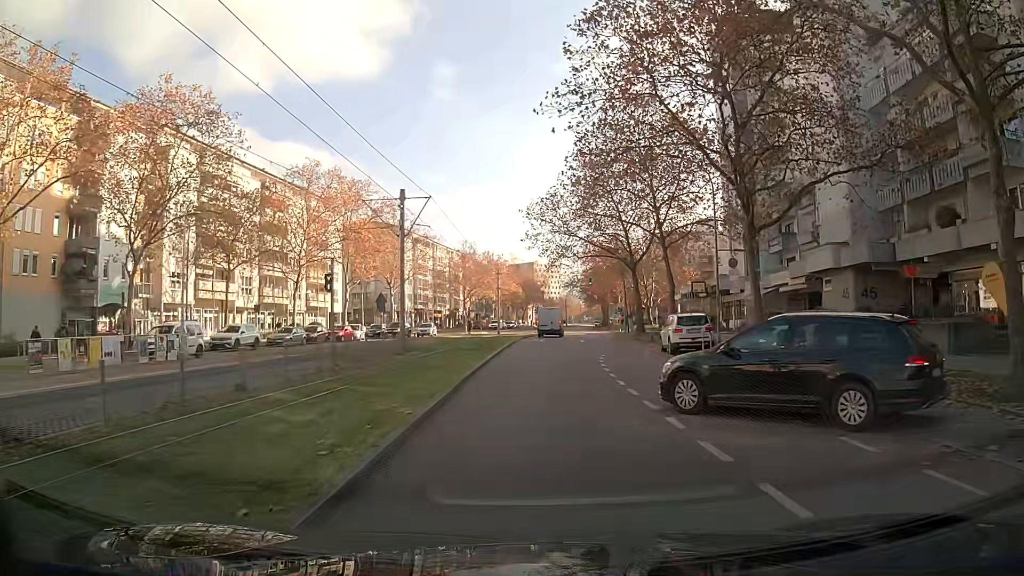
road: tertiary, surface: asphalt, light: Day
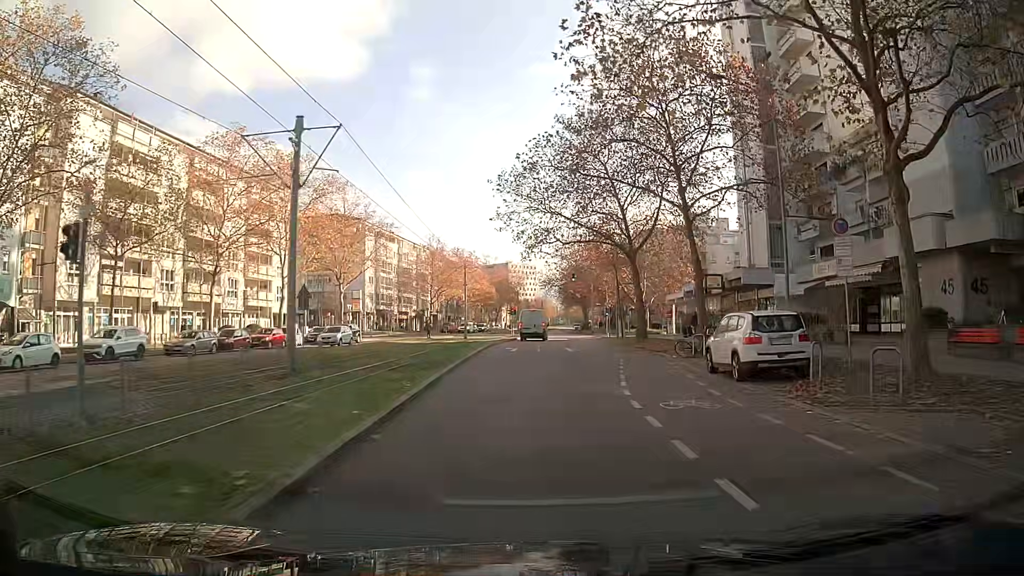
(+0.1, +12.0) m; +2°
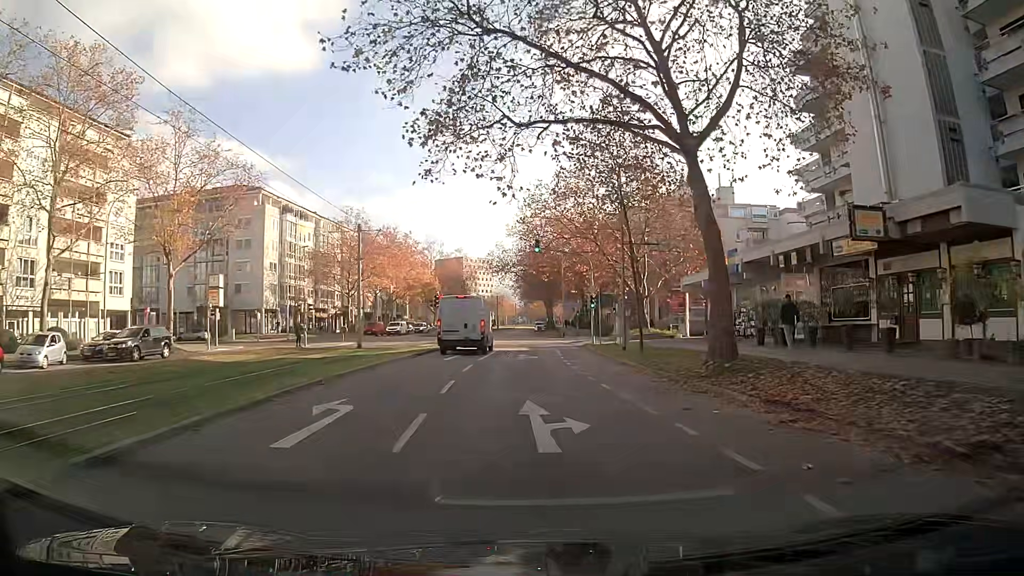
(+1.0, +27.2) m; +3°
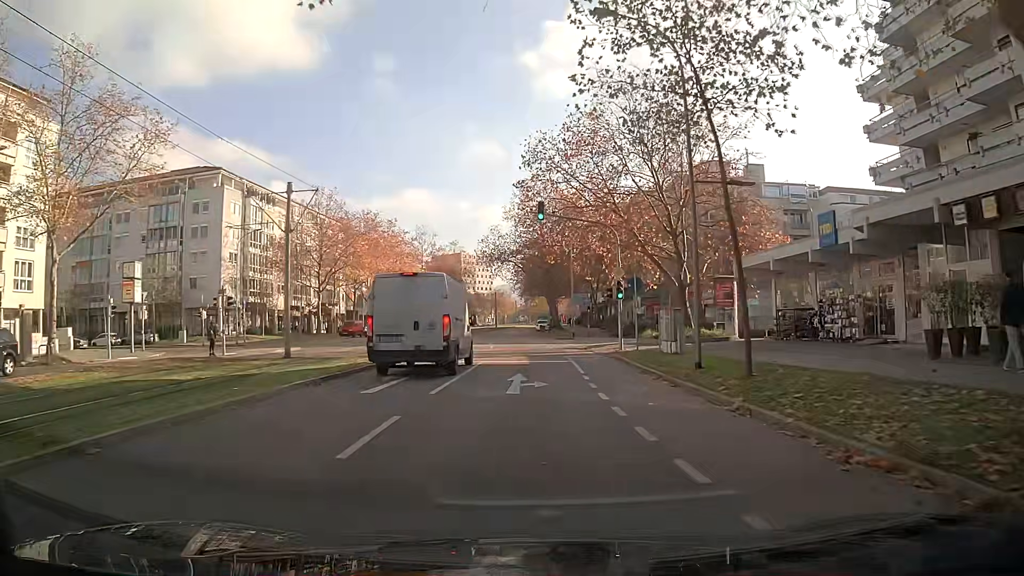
(-0.1, +12.7) m; 0°
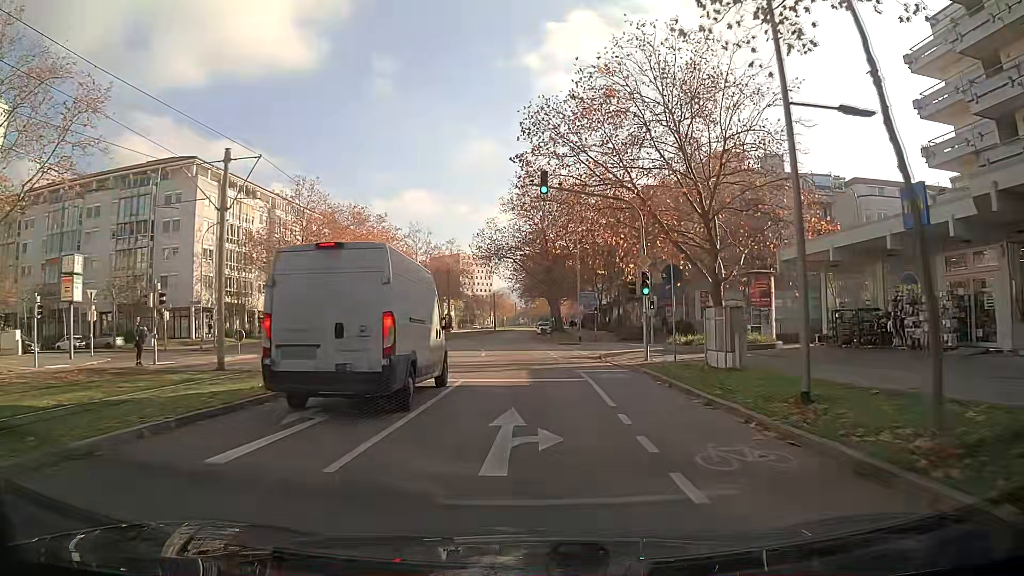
(0.0, +6.6) m; 0°
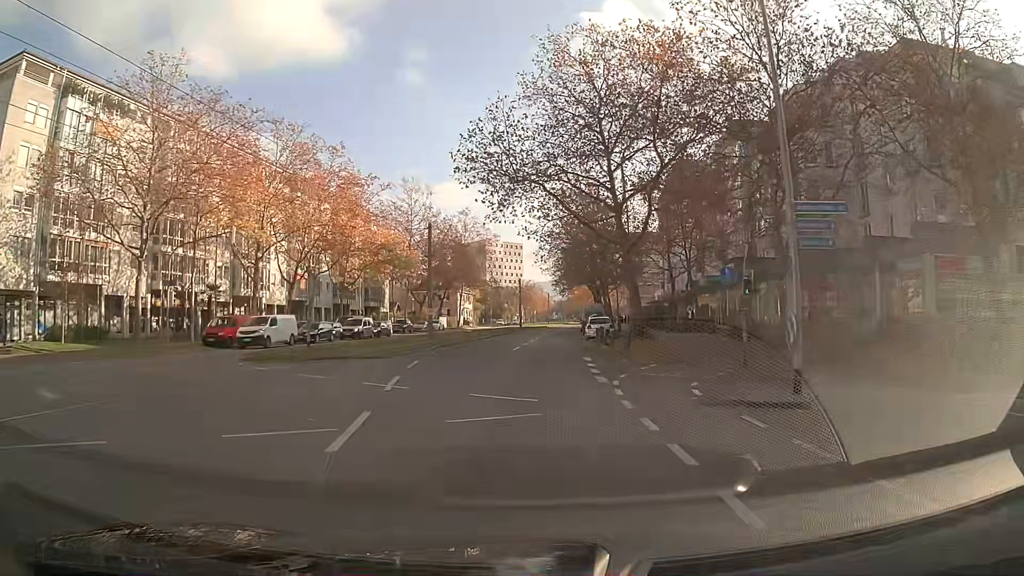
(-0.5, +33.4) m; -3°
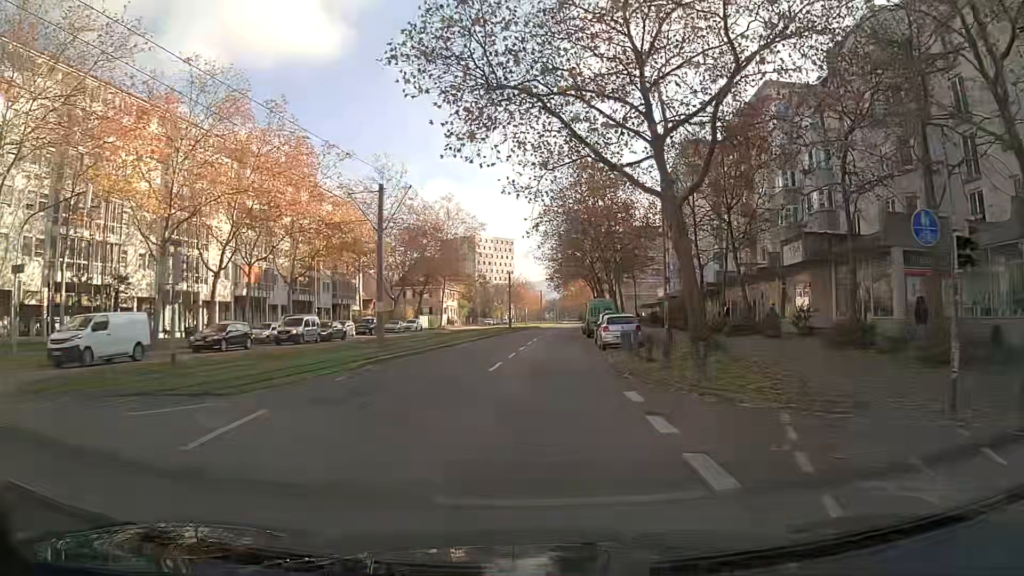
(+0.1, +12.3) m; +1°
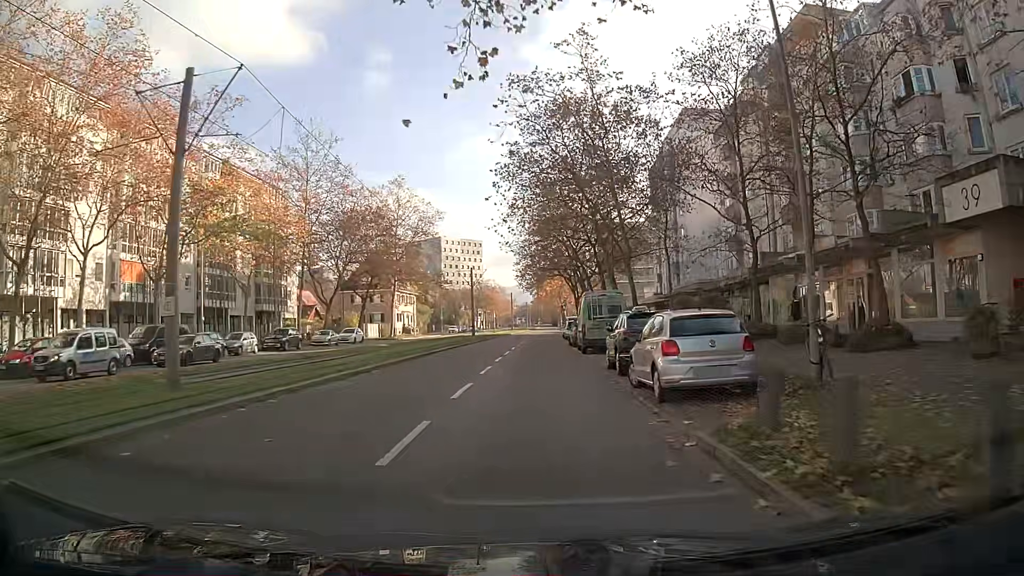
(+0.3, +16.5) m; +2°
